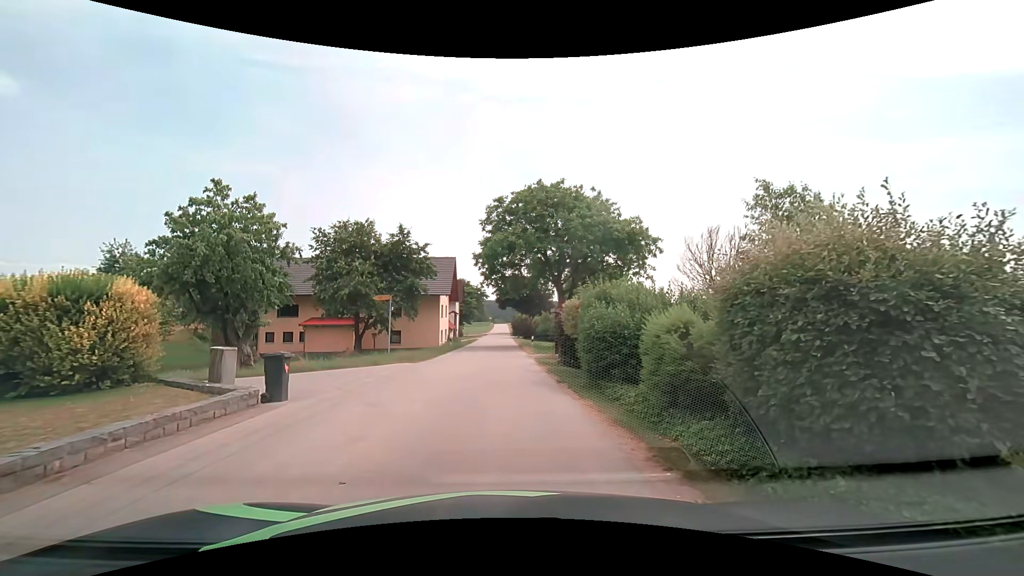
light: Day
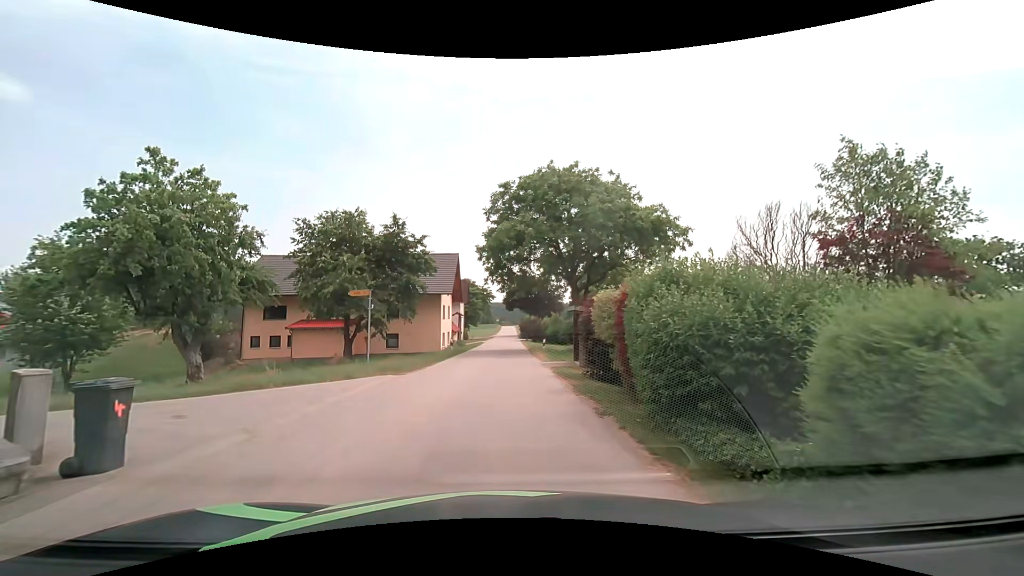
(0.0, +4.4) m; 0°
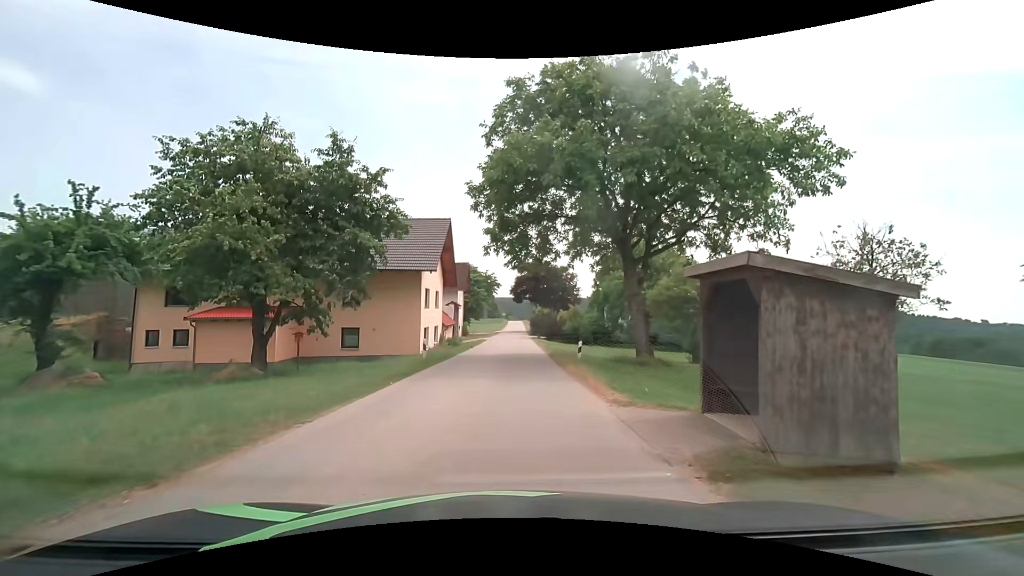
(-0.2, +13.4) m; -1°
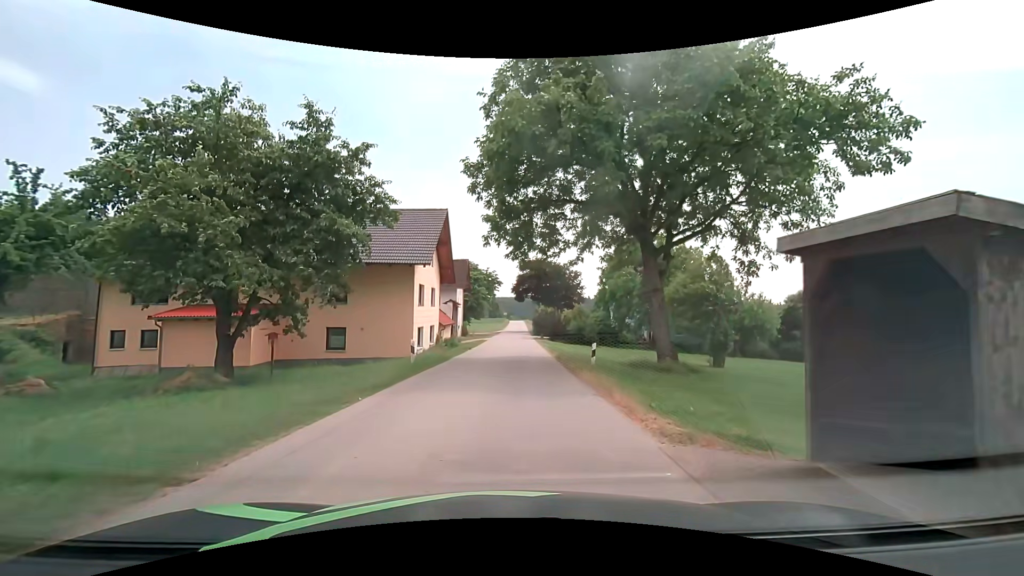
(0.0, +2.8) m; 0°
(0, +10) (0, +20) (0, +30) (0, +40) (0, +50) (+1, +60) (+1, +70) (+1, +80) (+1, +90) (+1, +100) m
